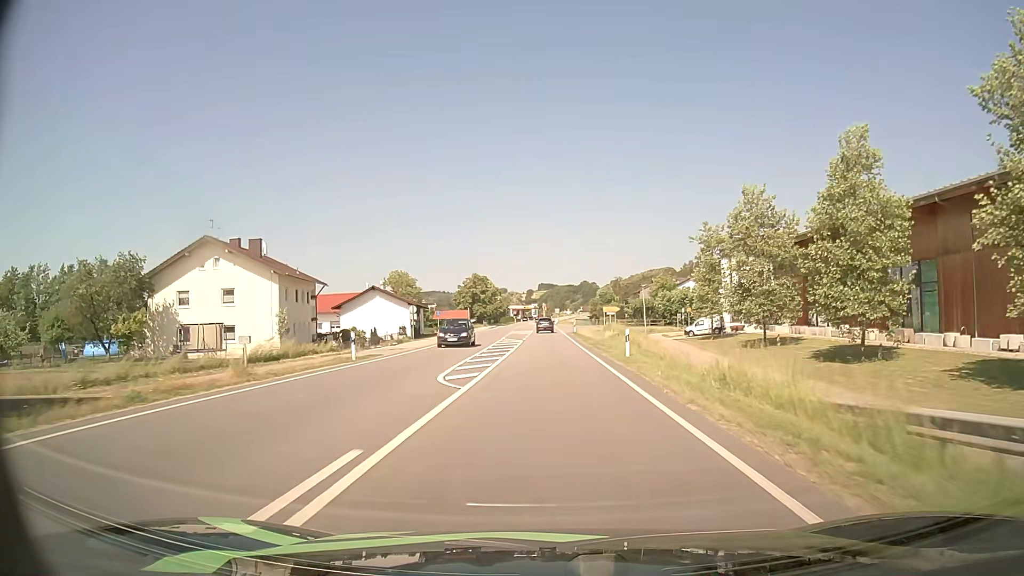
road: primary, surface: asphalt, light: Day
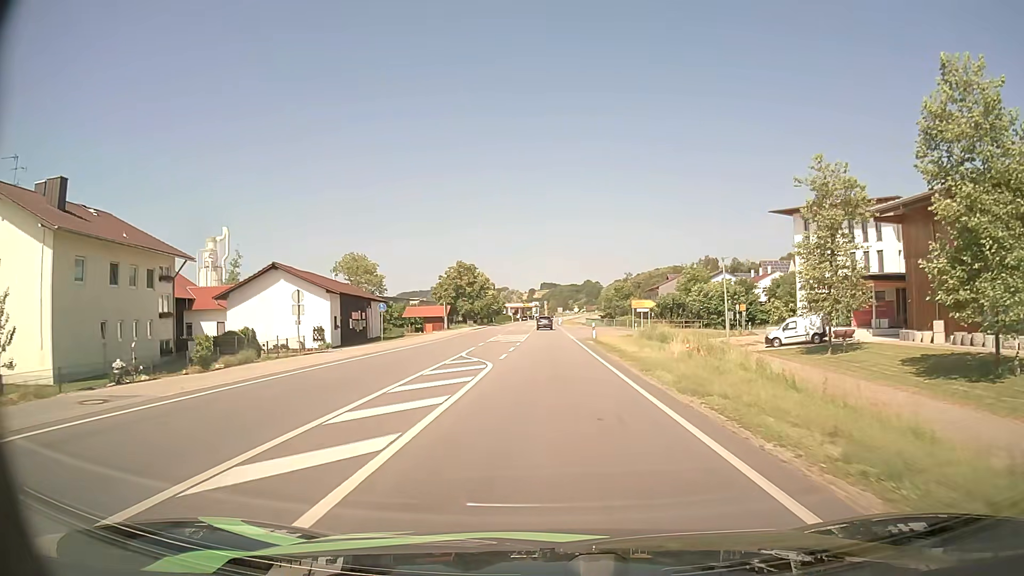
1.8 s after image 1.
(-0.1, +25.5) m; 0°
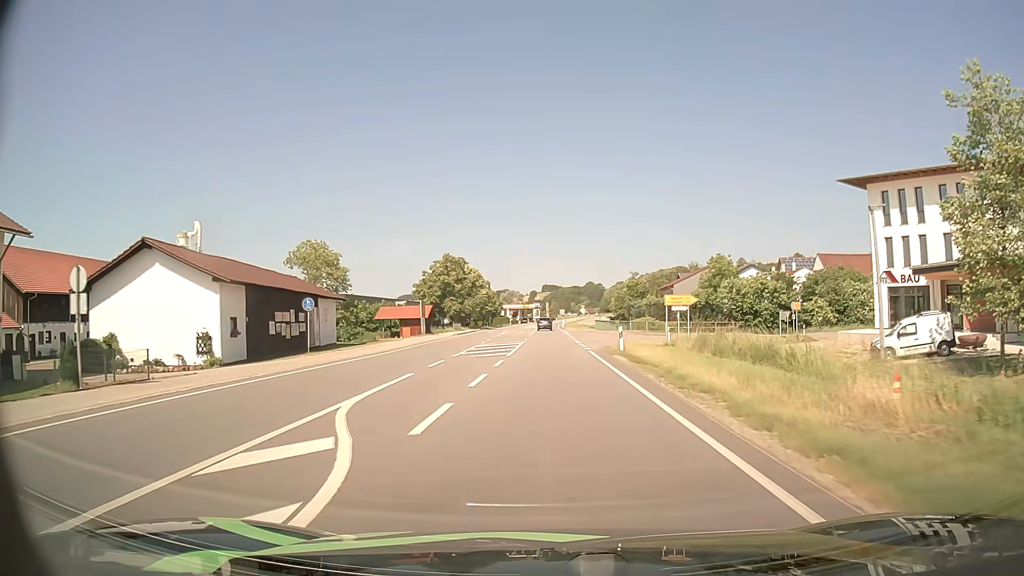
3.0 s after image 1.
(0.0, +15.1) m; 0°
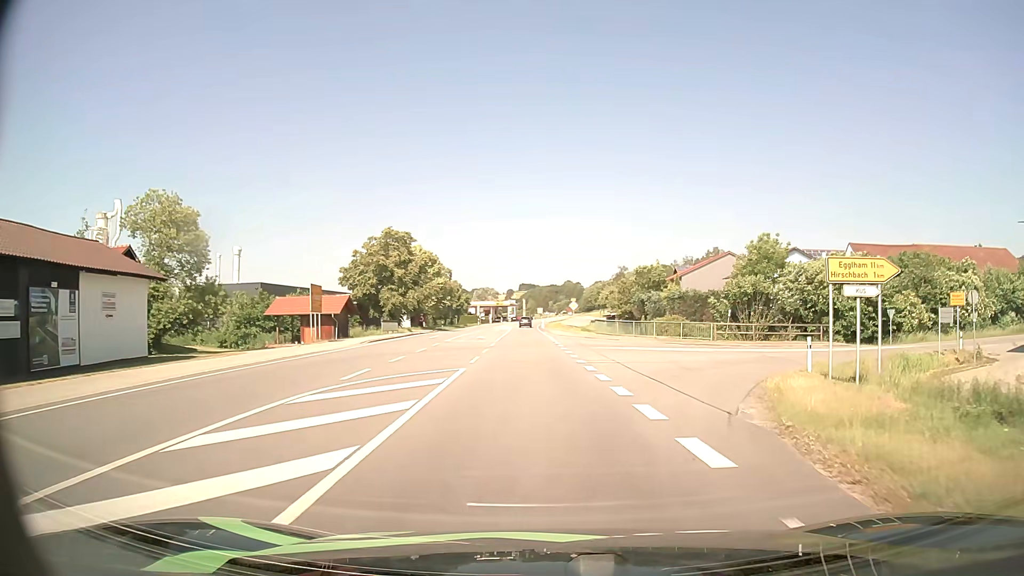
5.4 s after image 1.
(0.0, +25.3) m; +2°
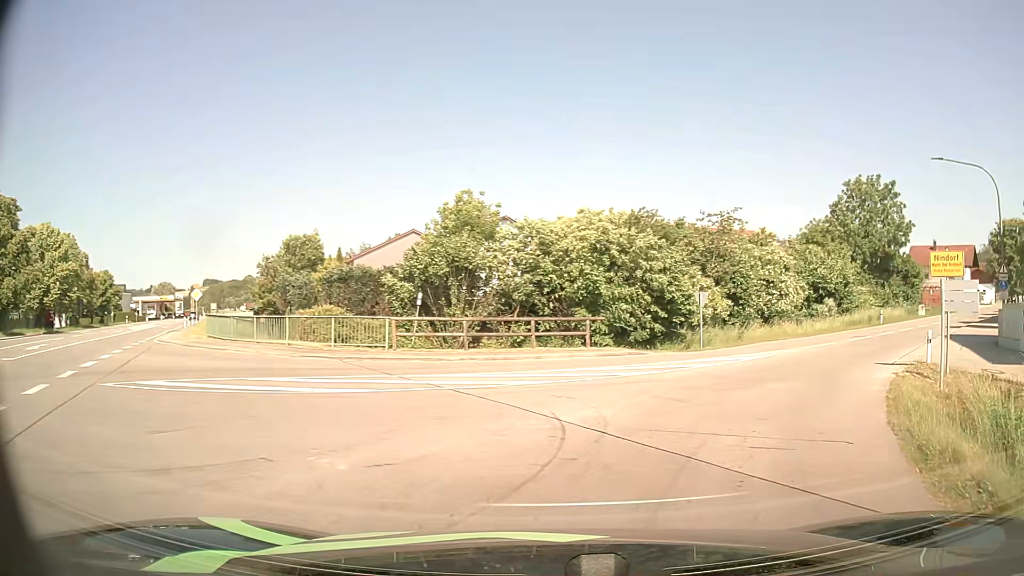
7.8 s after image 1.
(+4.0, +18.7) m; +27°
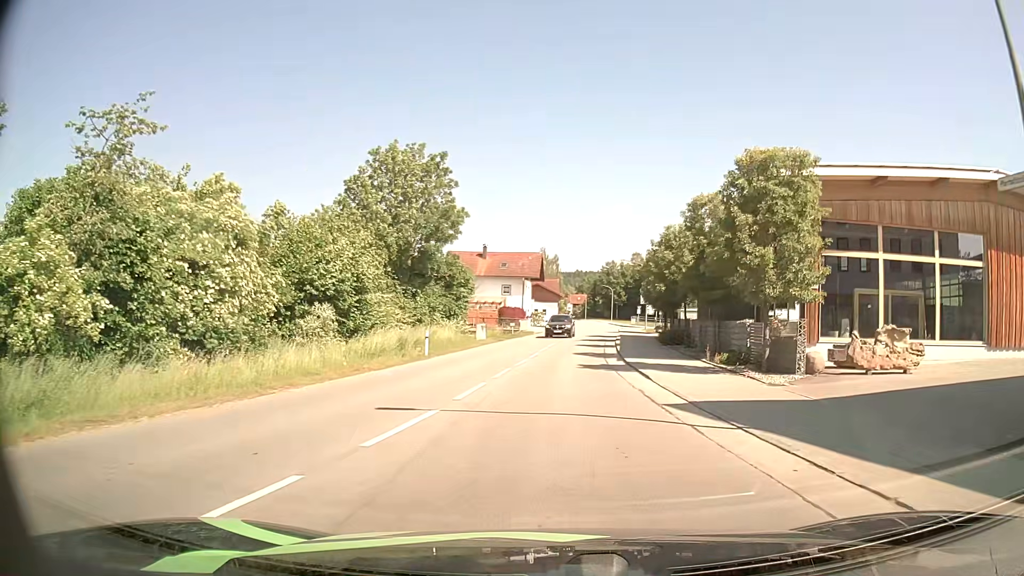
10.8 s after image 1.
(+8.6, +21.0) m; +42°
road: tertiary
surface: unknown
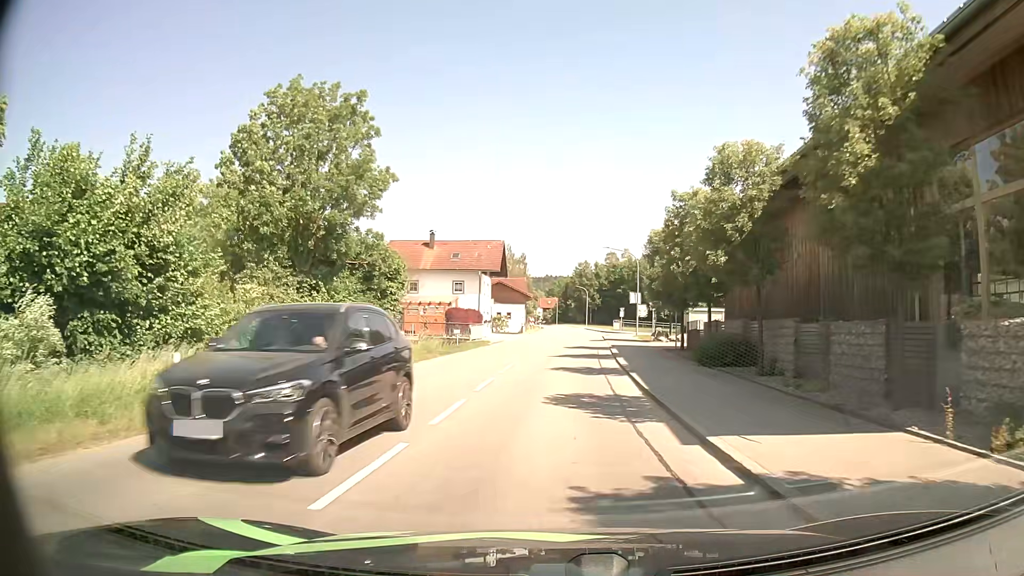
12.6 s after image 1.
(+0.5, +16.0) m; +2°
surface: asphalt
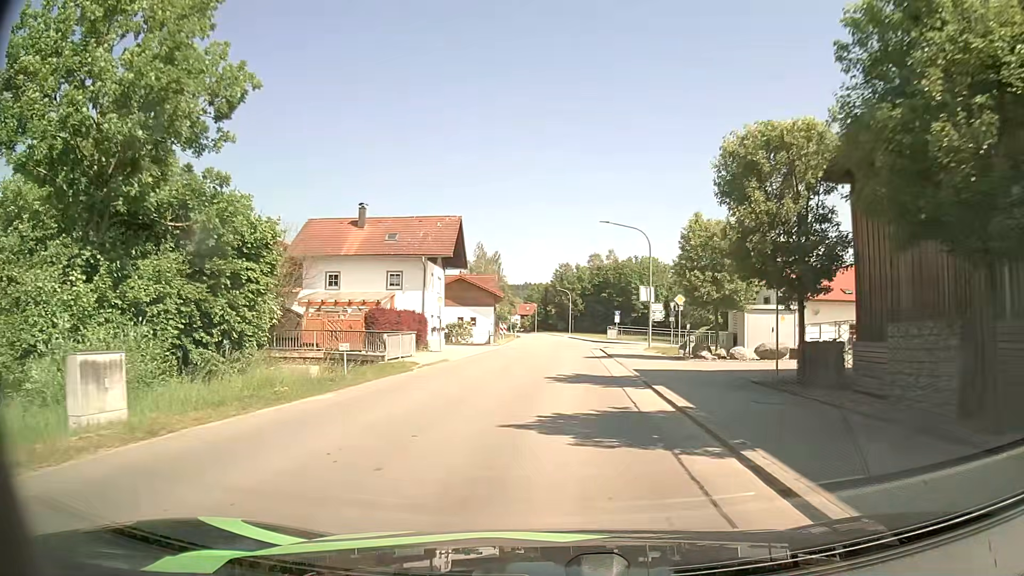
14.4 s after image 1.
(+0.3, +17.5) m; +2°
(0, +10) (0, +20) (+1, +30) (+1, +40) (+1, +50) (+2, +60) (+1, +70) (+1, +80) (+1, +90) (0, +100) m
